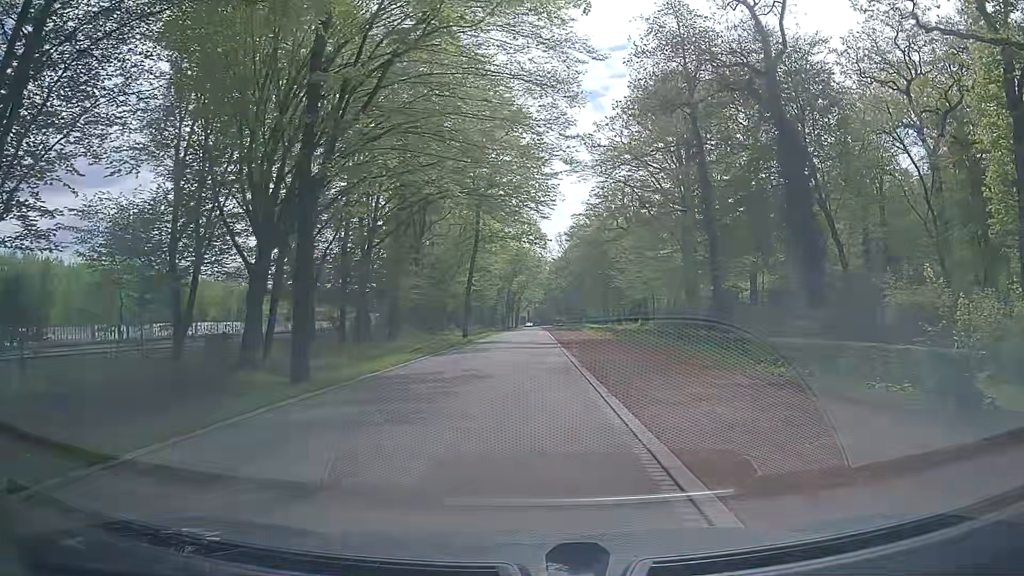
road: unclassified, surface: asphalt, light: Day
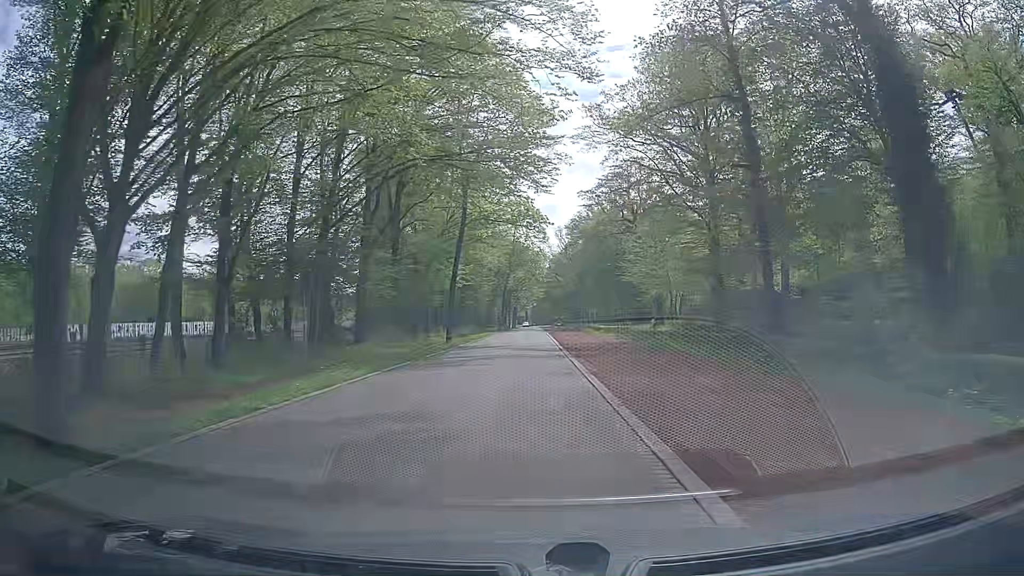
(-0.2, +9.0) m; -1°
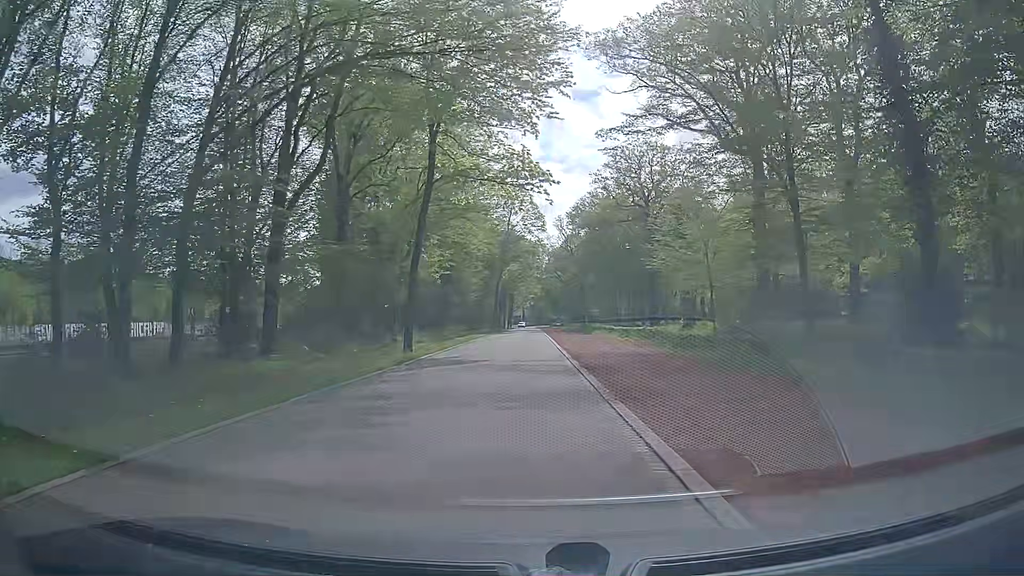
(+0.1, +13.5) m; +1°
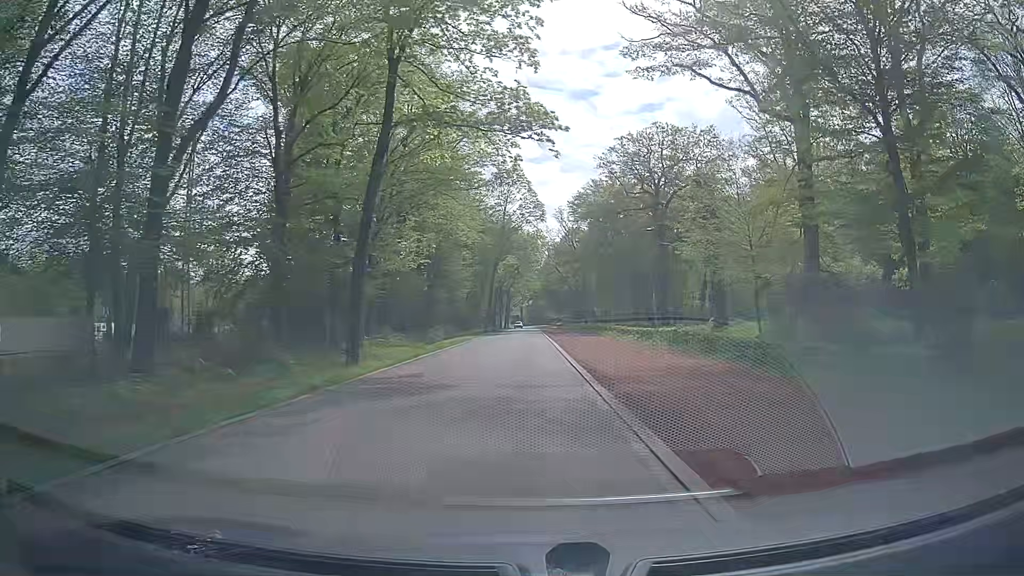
(0.0, +9.0) m; 0°
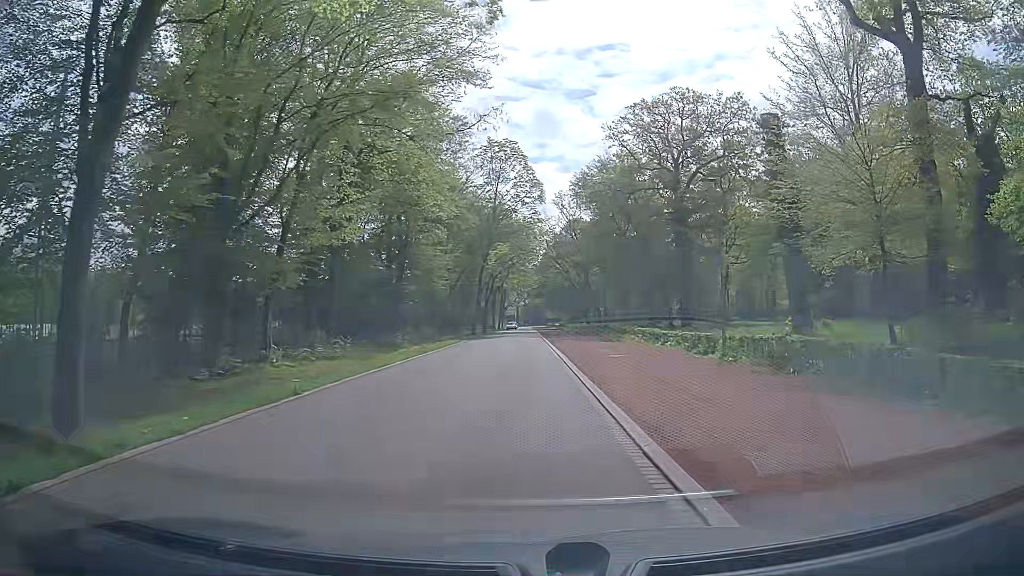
(+0.1, +13.5) m; 0°
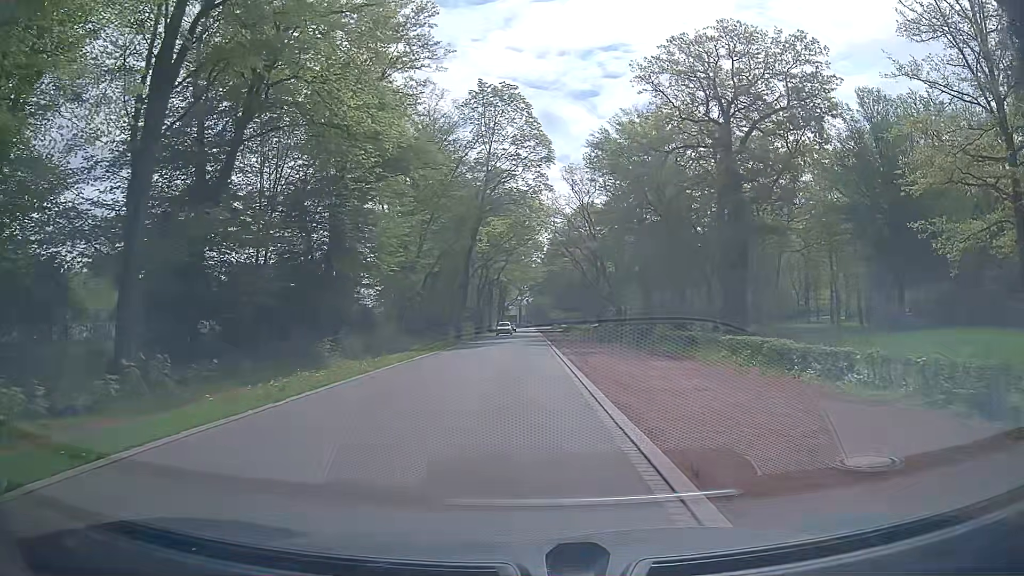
(-0.1, +17.9) m; 0°
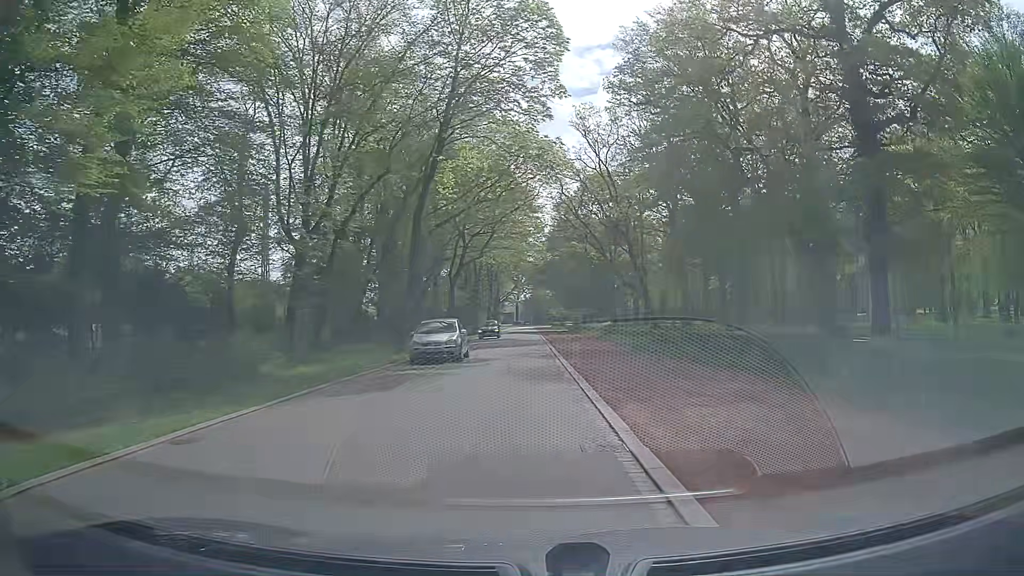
(+0.2, +22.3) m; -1°
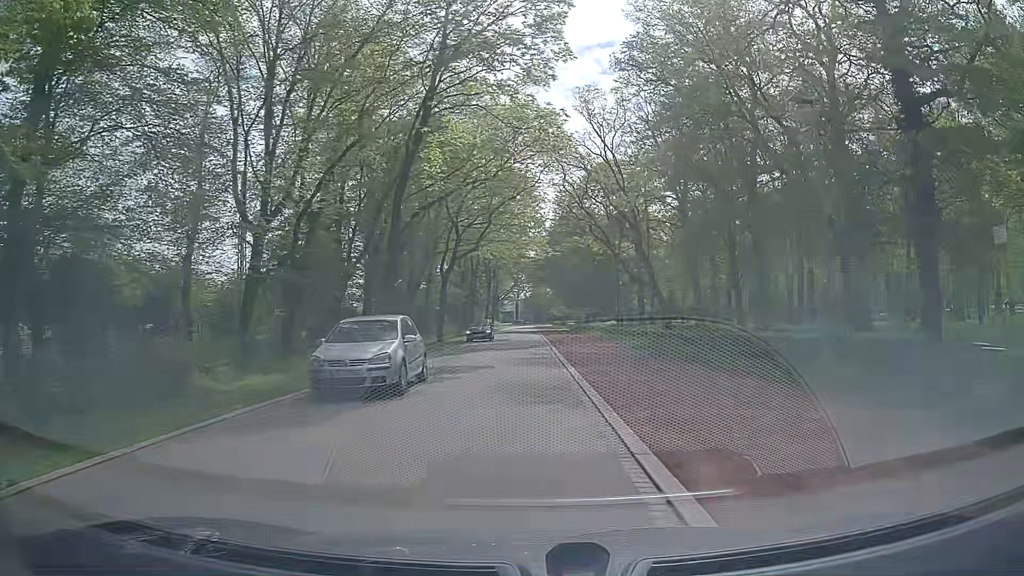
(+0.1, +4.5) m; +1°
(0, +10) (0, +20) (-1, +30) (-1, +40) (-1, +50) (-1, +60) (-1, +70) (-2, +80) (-2, +90) (-2, +100) m
